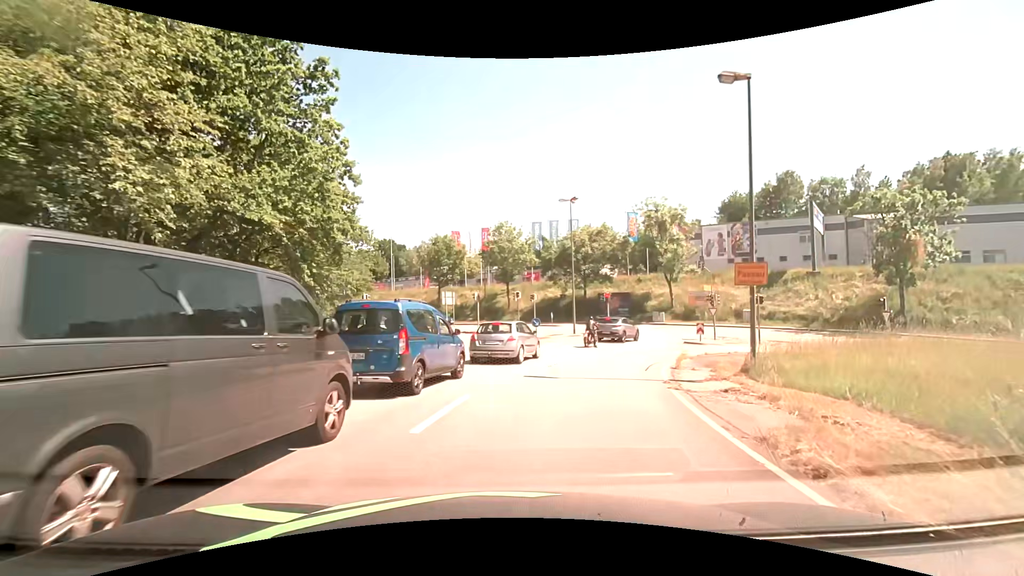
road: primary_link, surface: asphalt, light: Day
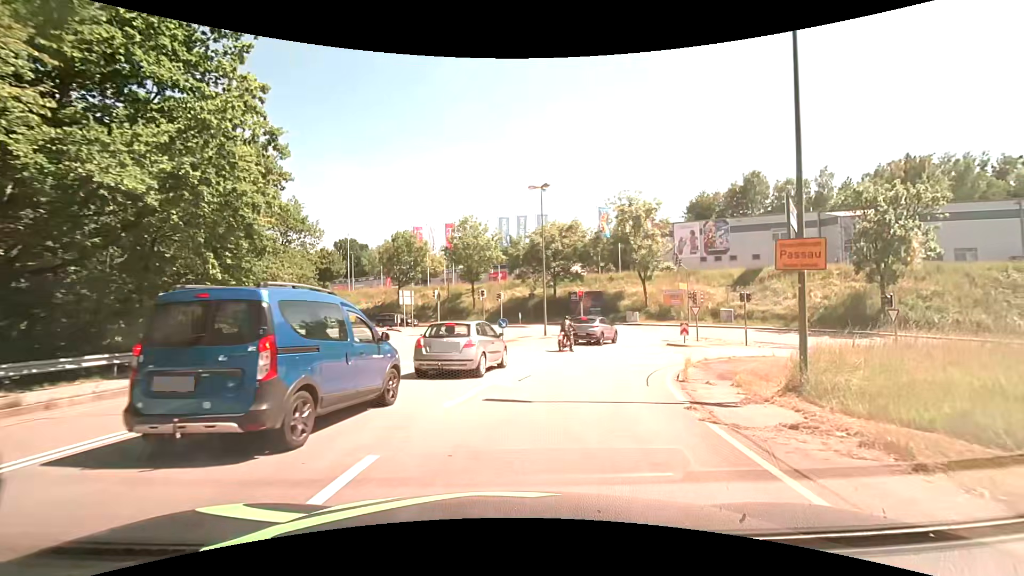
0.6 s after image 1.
(0.0, +4.0) m; +2°
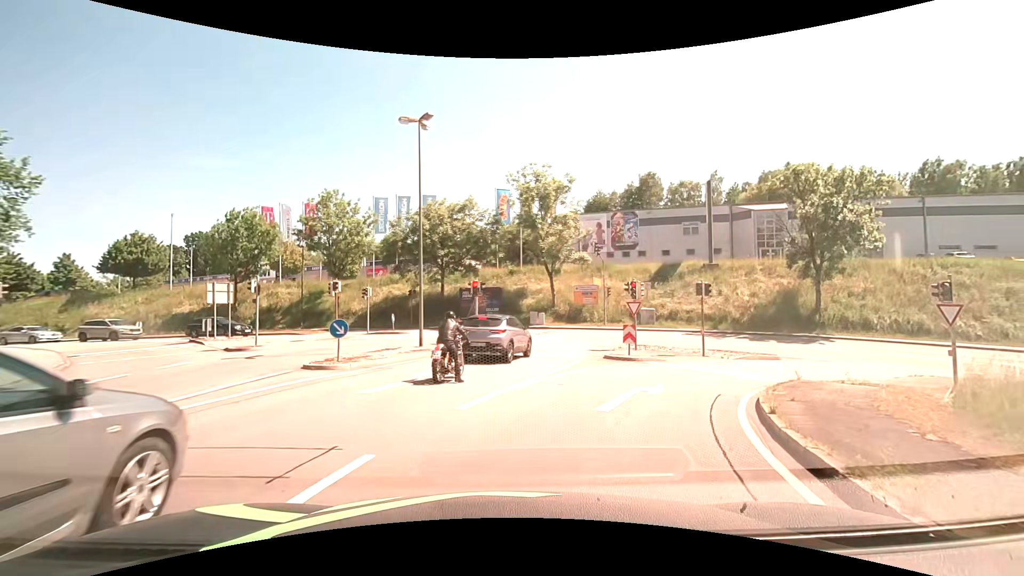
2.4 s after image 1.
(+1.3, +11.3) m; +12°
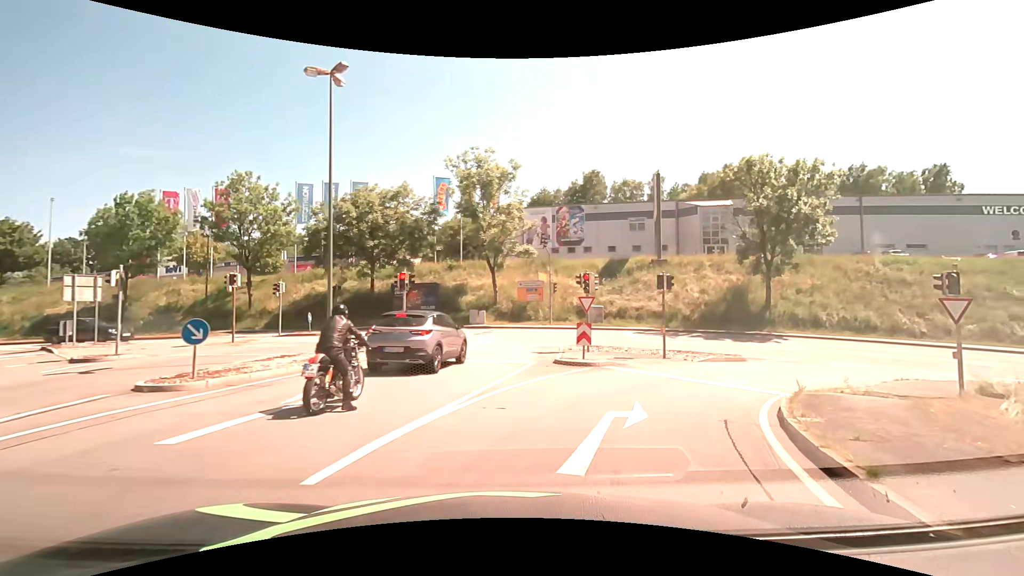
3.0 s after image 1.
(+0.2, +3.6) m; +7°
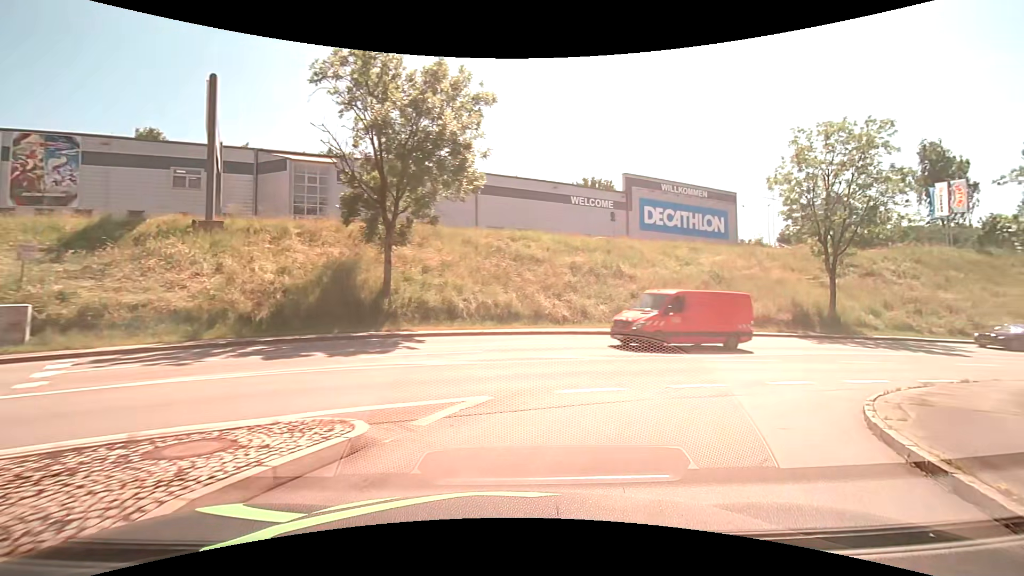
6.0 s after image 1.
(+6.1, +16.7) m; +43°
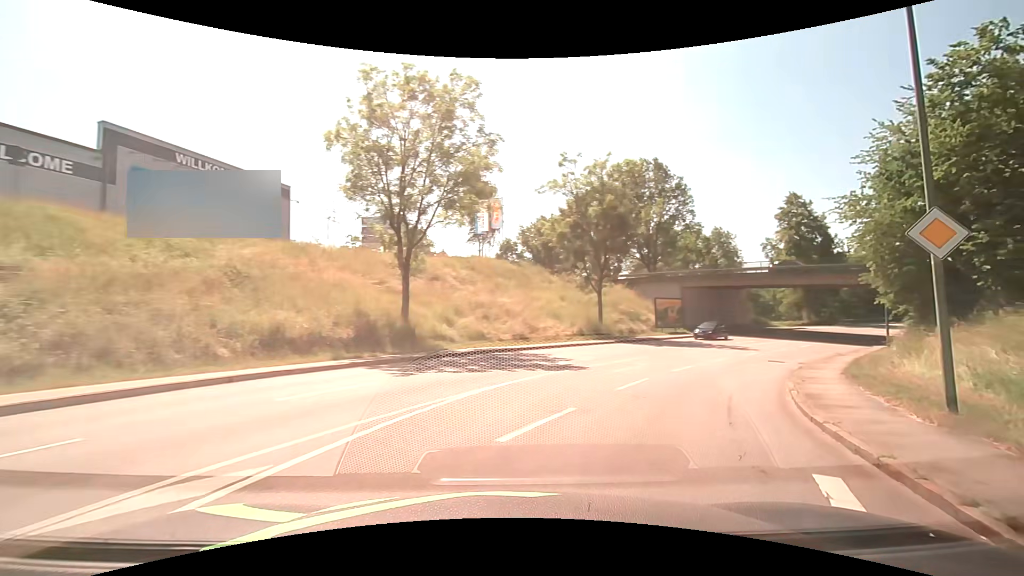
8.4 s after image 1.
(+6.3, +14.5) m; +47°
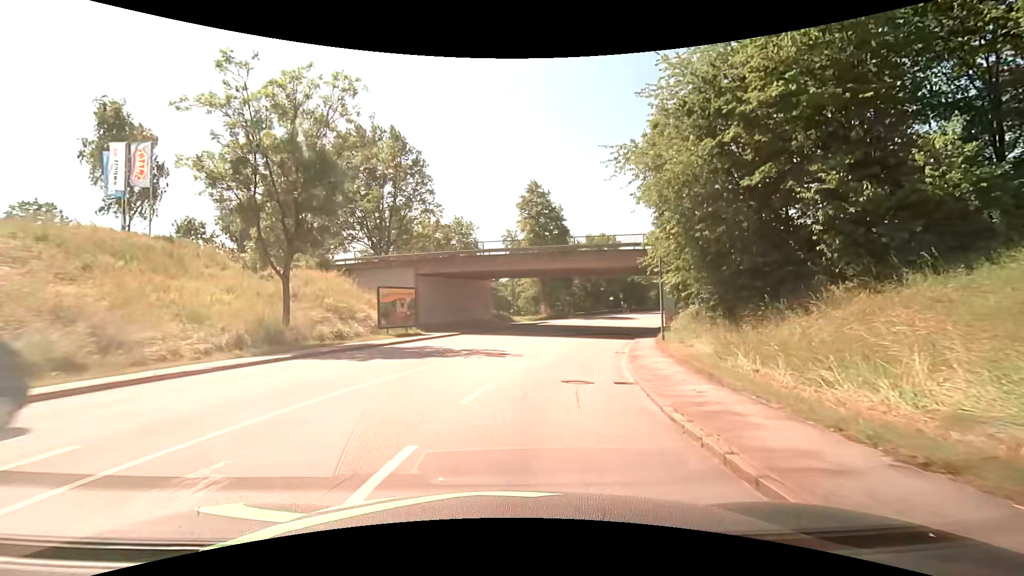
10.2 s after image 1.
(+4.5, +14.1) m; +30°
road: tertiary
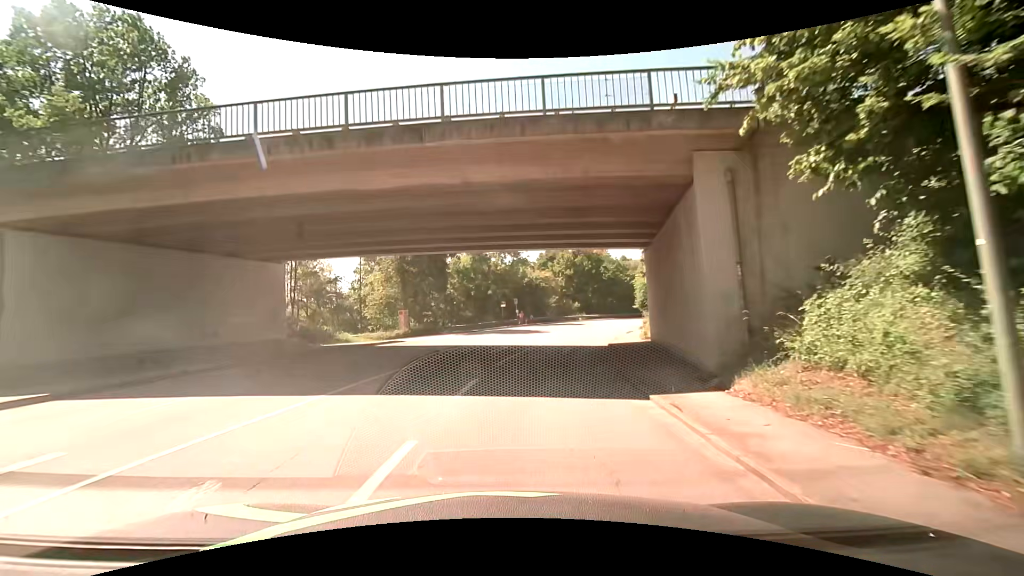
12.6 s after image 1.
(+3.0, +23.6) m; +13°
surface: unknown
